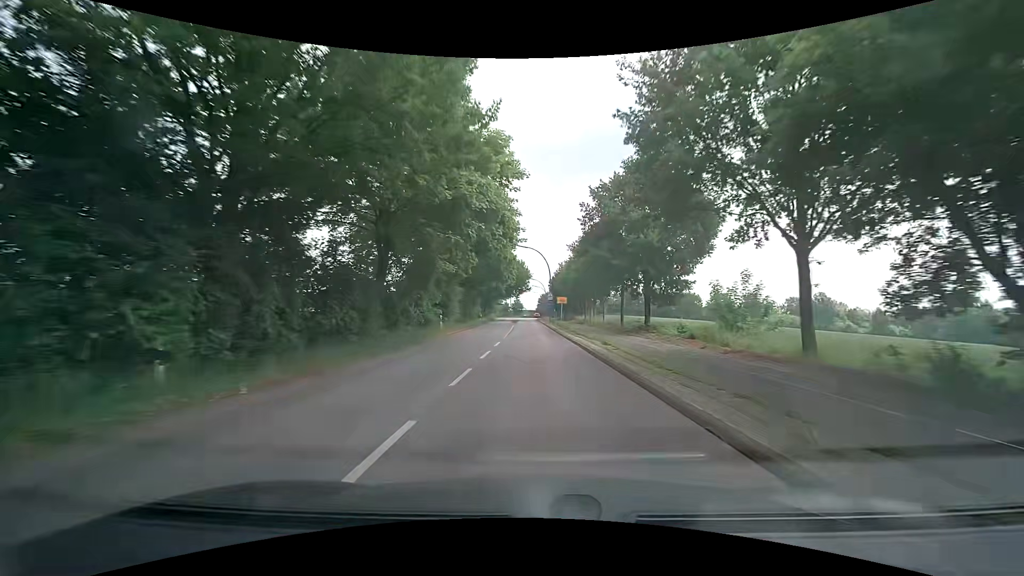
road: secondary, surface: asphalt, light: Day
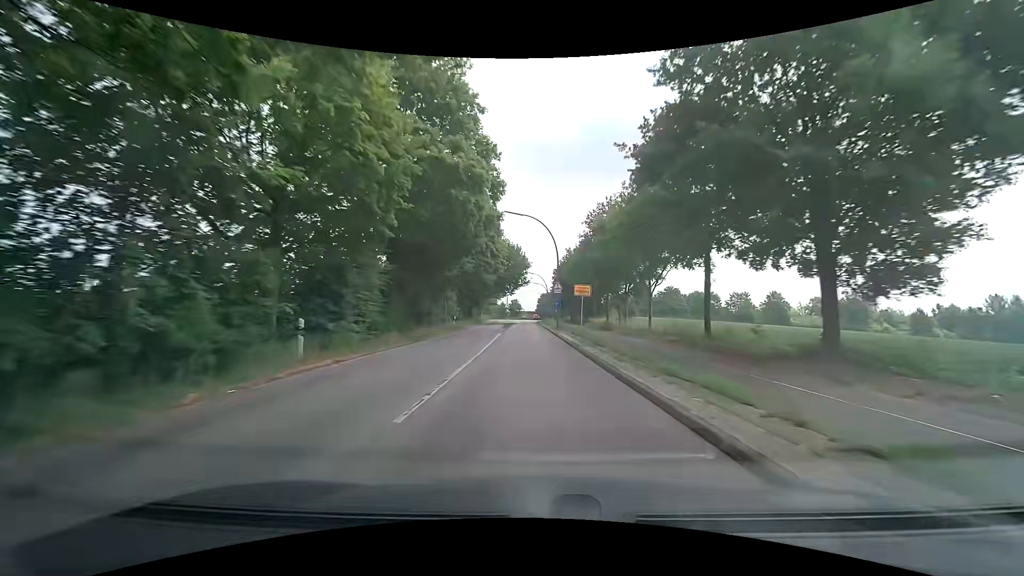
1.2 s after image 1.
(-0.1, +21.2) m; 0°
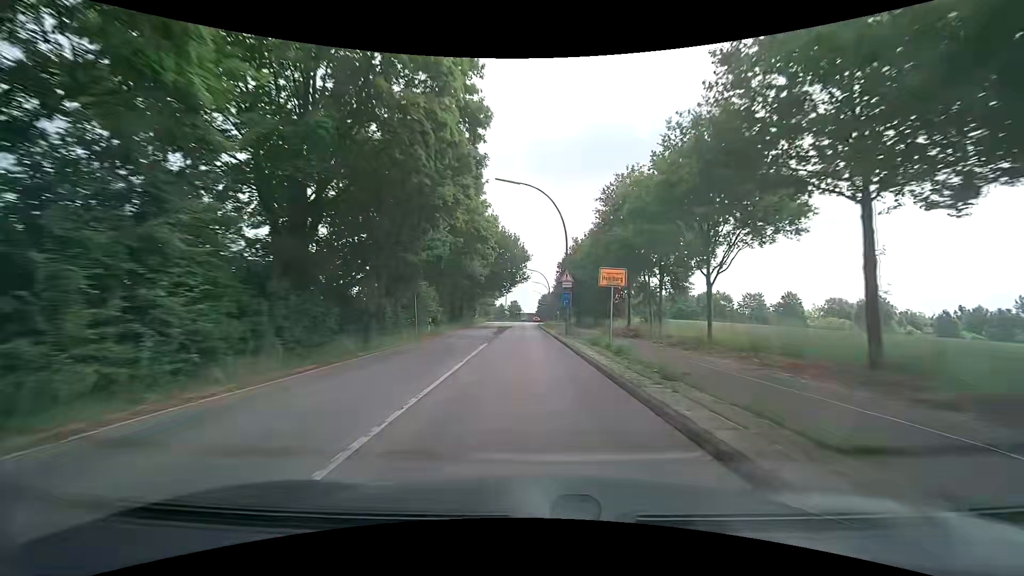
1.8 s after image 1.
(0.0, +10.6) m; 0°
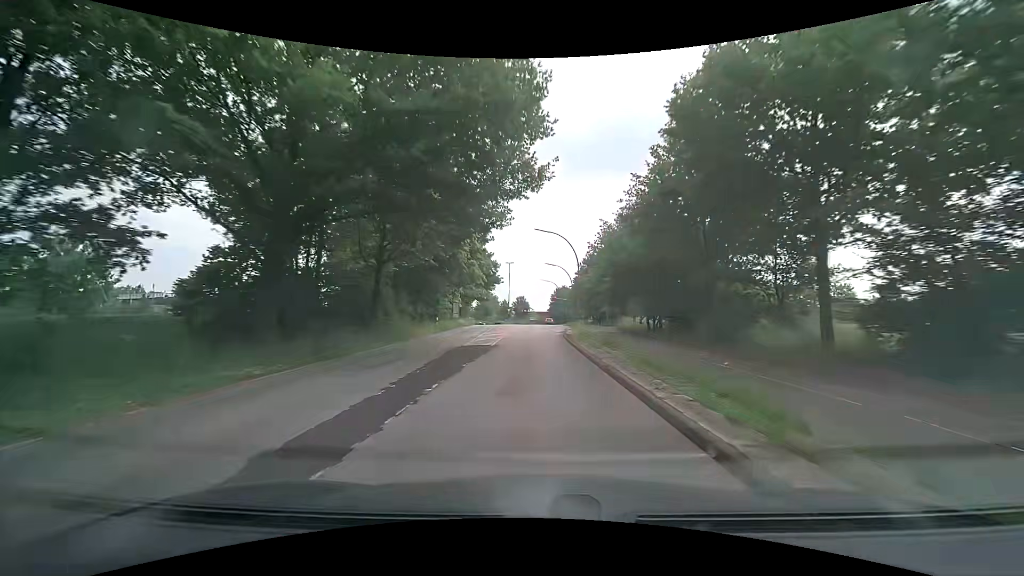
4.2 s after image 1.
(-0.3, +41.7) m; -1°
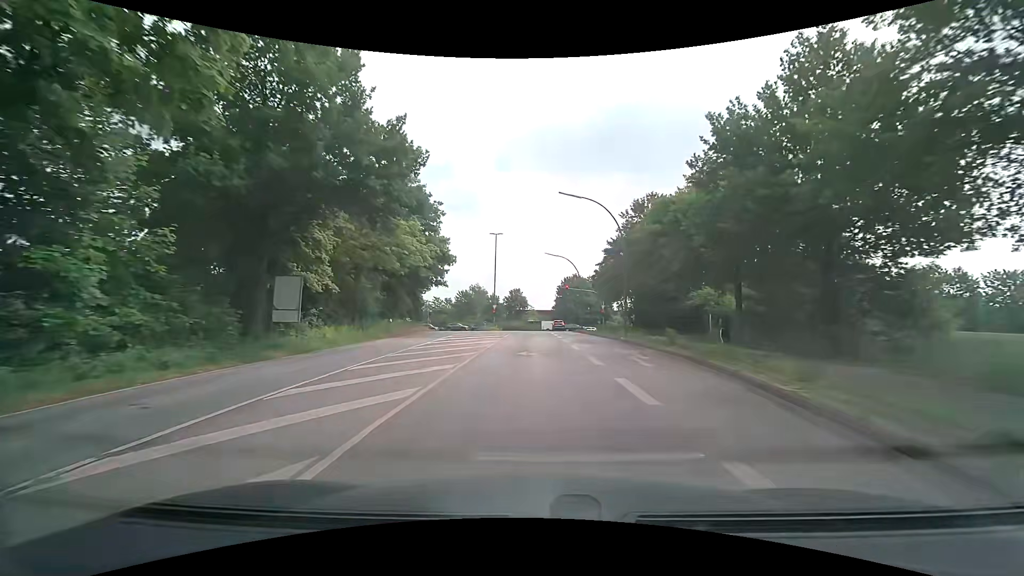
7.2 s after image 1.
(0.0, +45.7) m; -1°
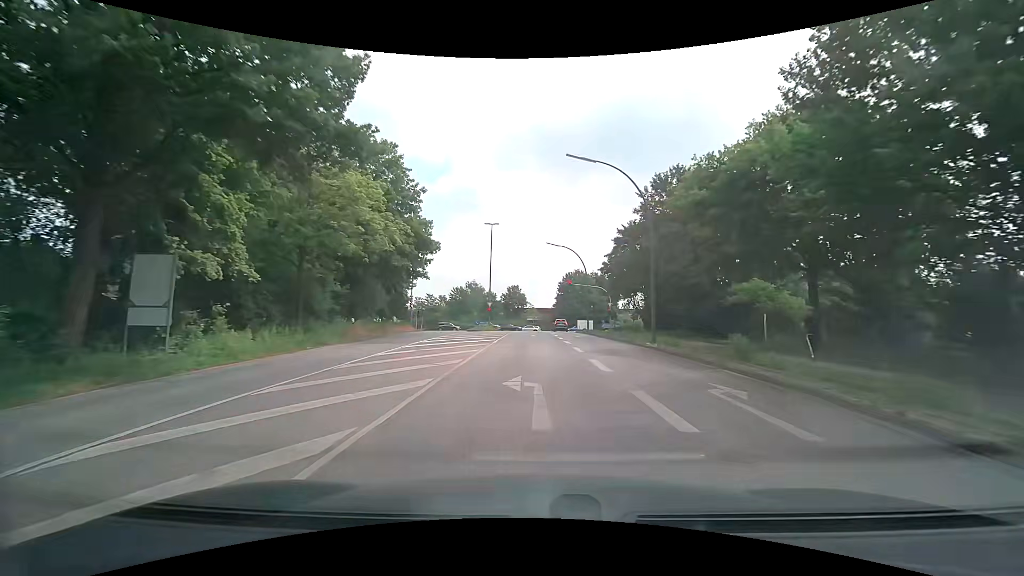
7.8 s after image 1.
(+0.1, +7.7) m; 0°
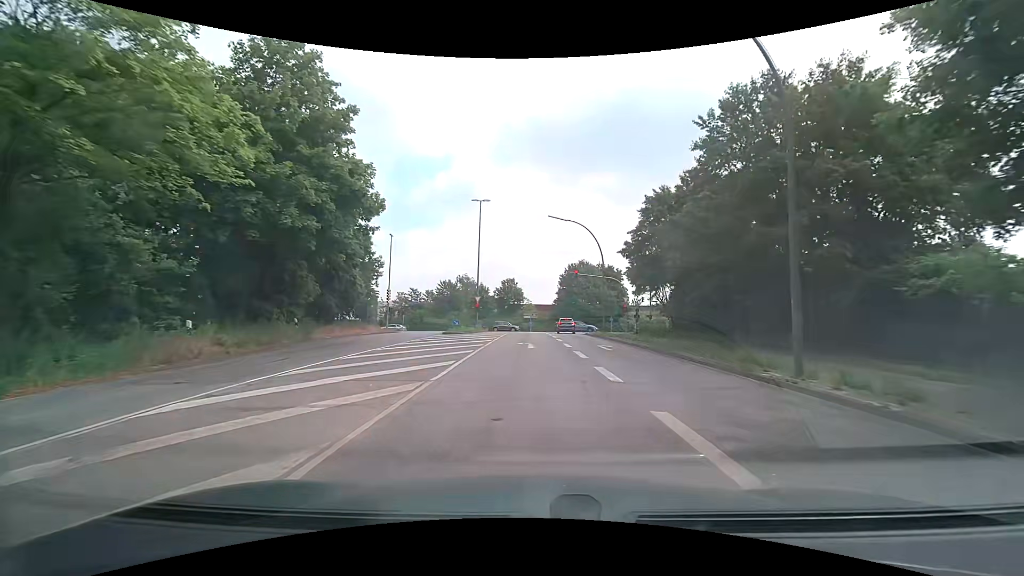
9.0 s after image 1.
(+0.1, +13.9) m; 0°
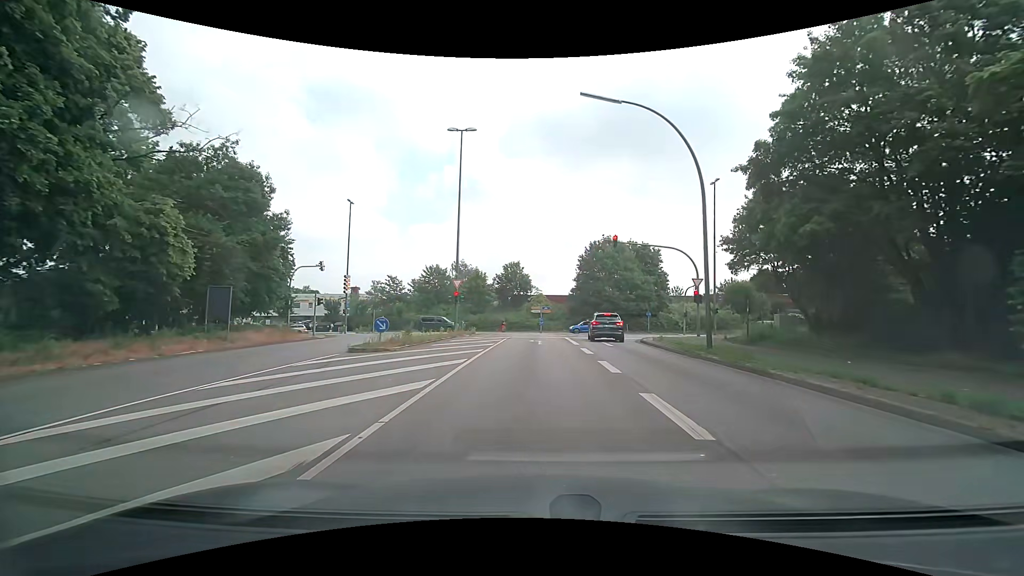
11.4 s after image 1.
(+0.2, +22.3) m; -1°
